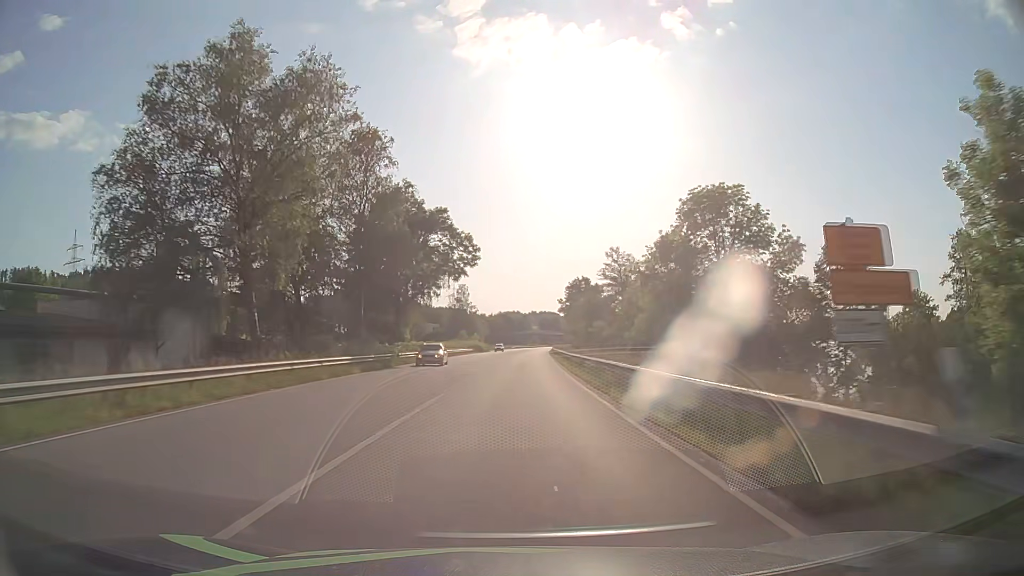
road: primary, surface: asphalt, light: Day
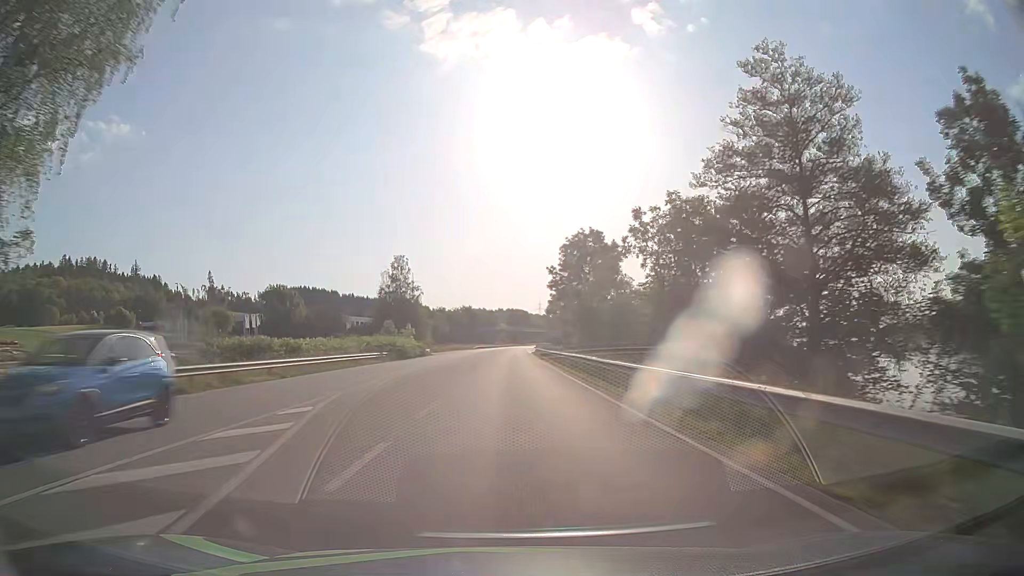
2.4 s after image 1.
(+1.8, +63.3) m; +3°
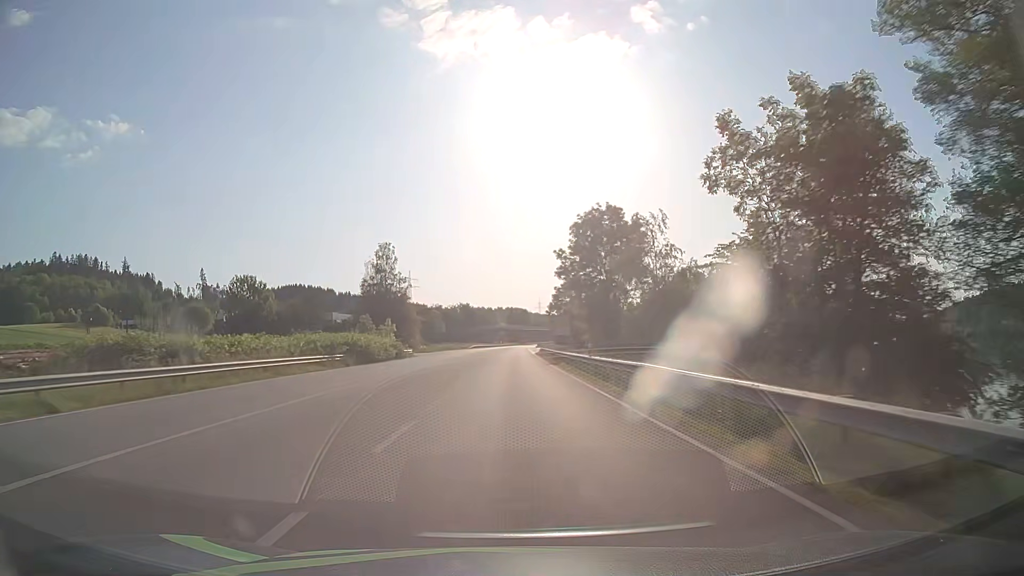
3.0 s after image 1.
(+0.1, +15.8) m; 0°
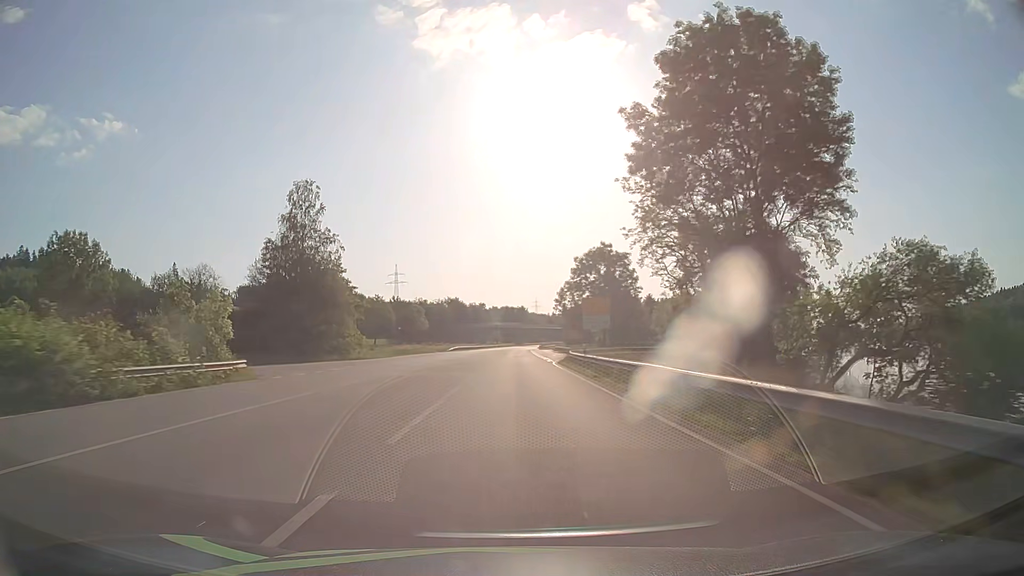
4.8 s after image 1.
(+0.1, +47.5) m; 0°
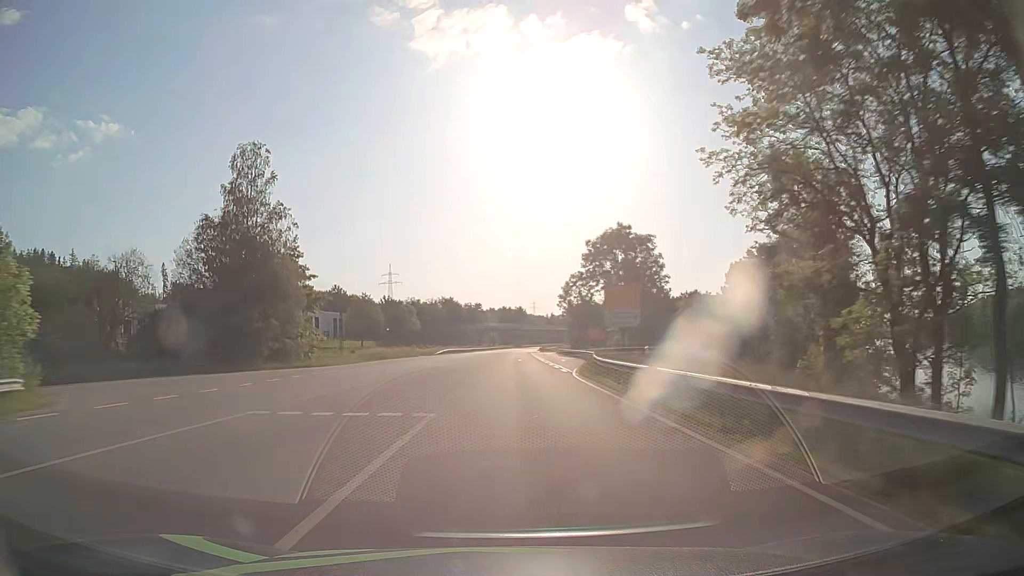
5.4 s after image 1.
(0.0, +15.9) m; 0°
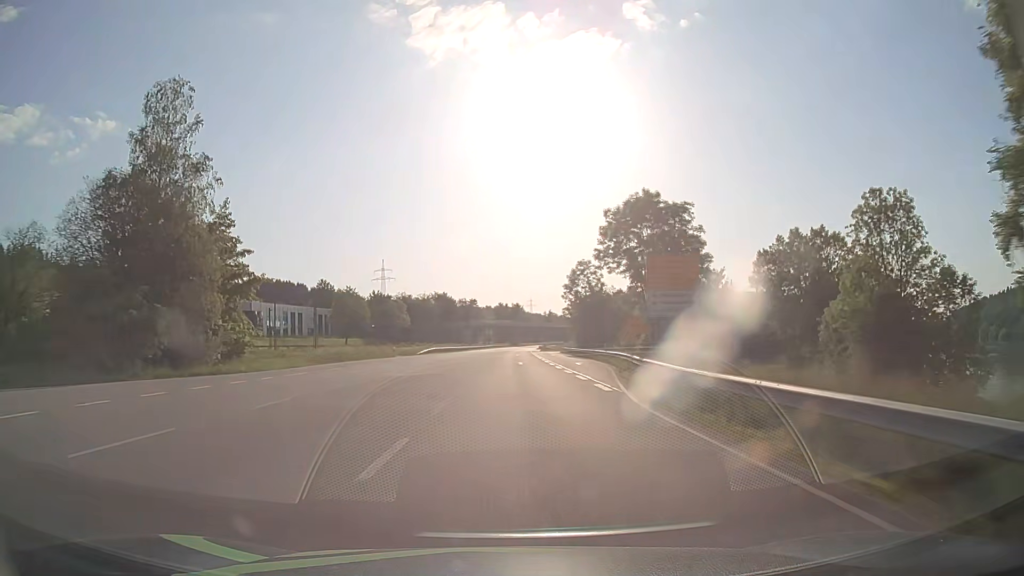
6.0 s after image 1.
(0.0, +15.9) m; 0°
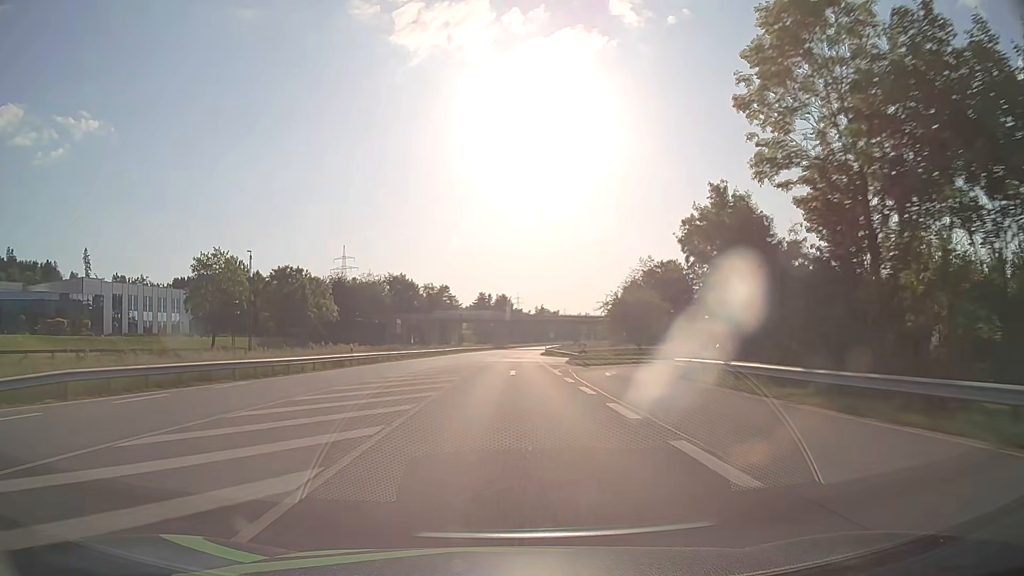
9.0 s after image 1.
(+0.9, +79.3) m; +1°
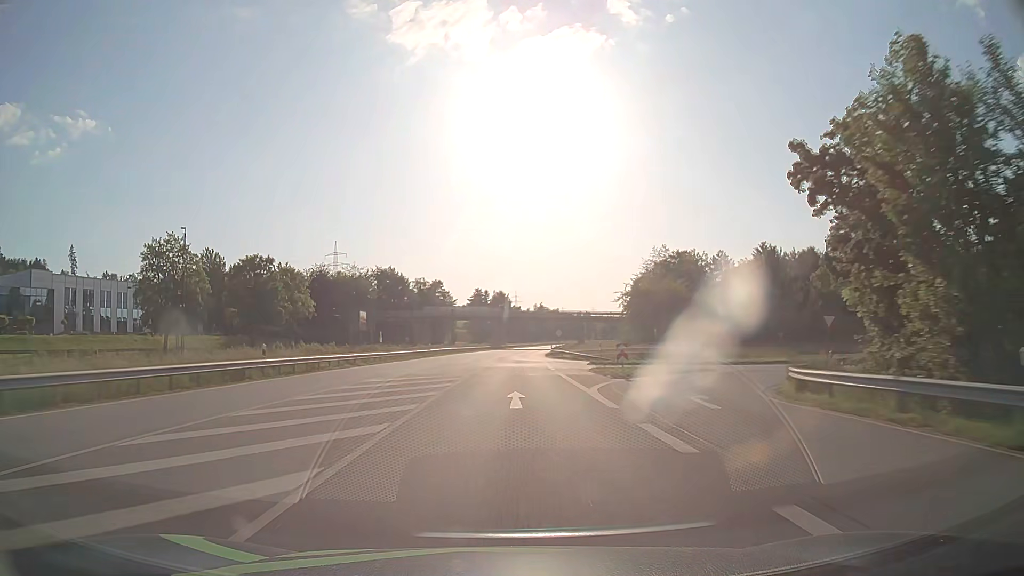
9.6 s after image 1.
(0.0, +15.8) m; 0°
(0, +10) (0, +20) (0, +30) (0, +40) (+1, +50) (+1, +60) (+2, +70) (+2, +80) (+3, +90) (+4, +100) m
